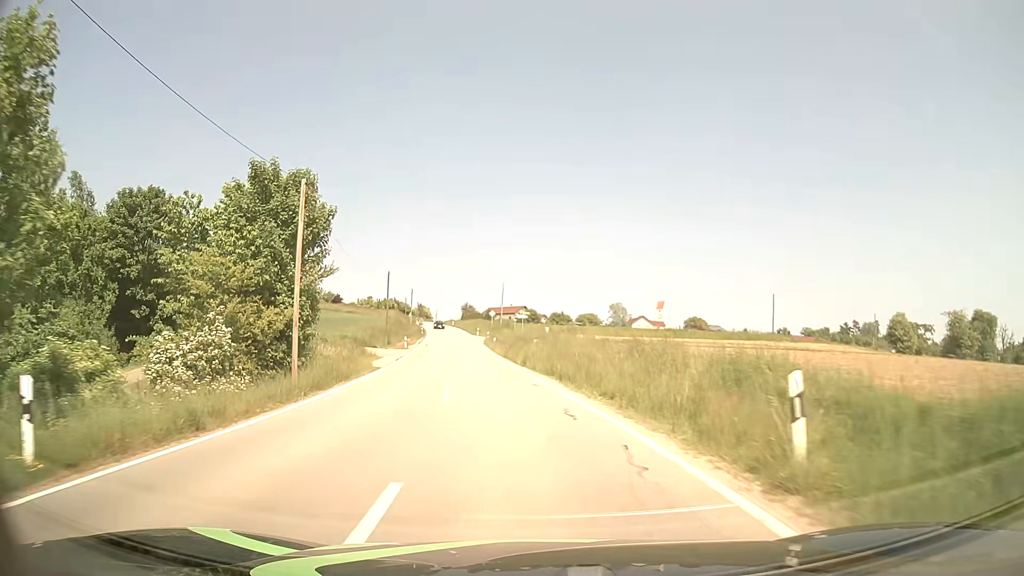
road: tertiary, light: Day
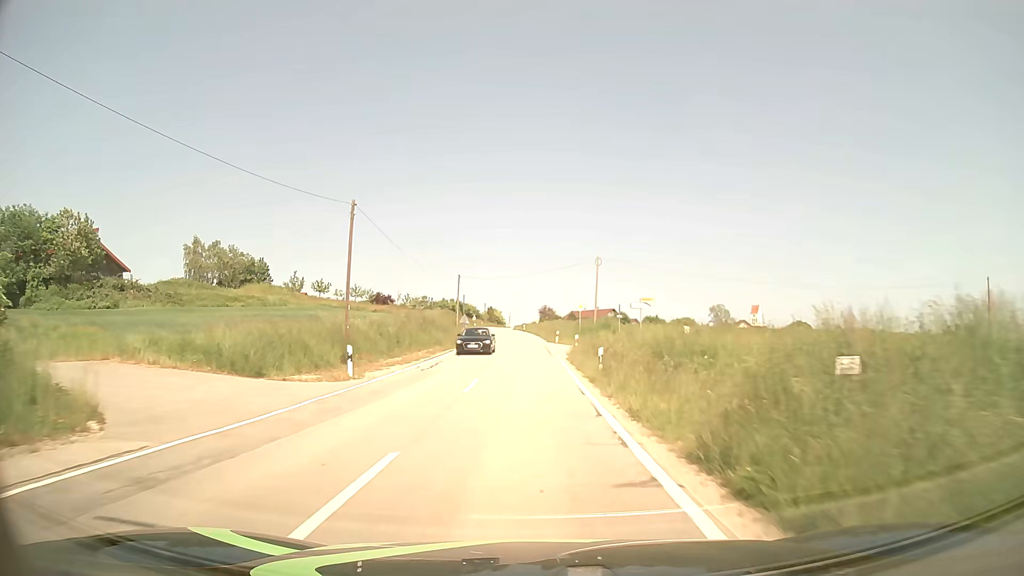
(-2.6, +35.4) m; -7°
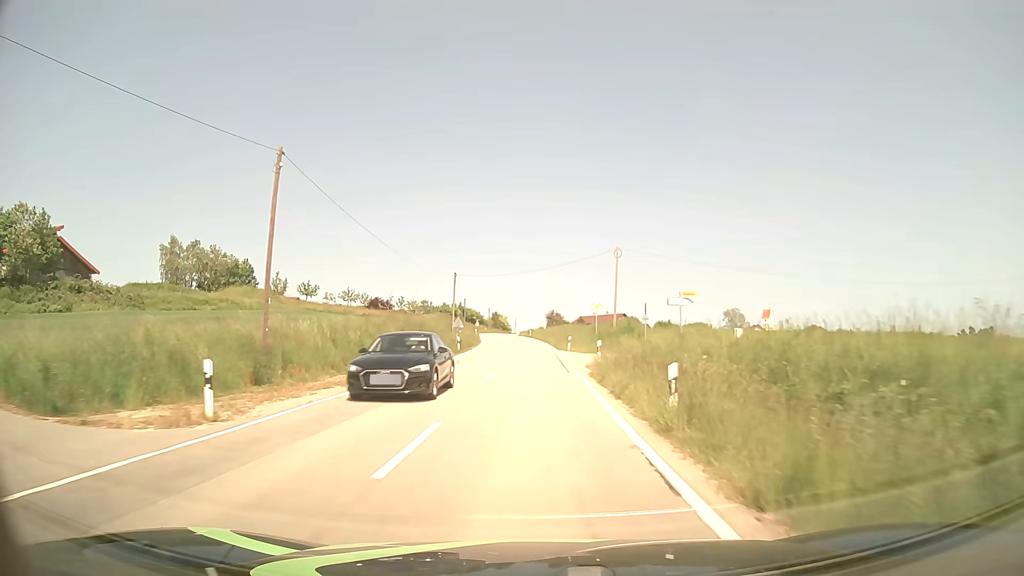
(0.0, +9.3) m; -1°
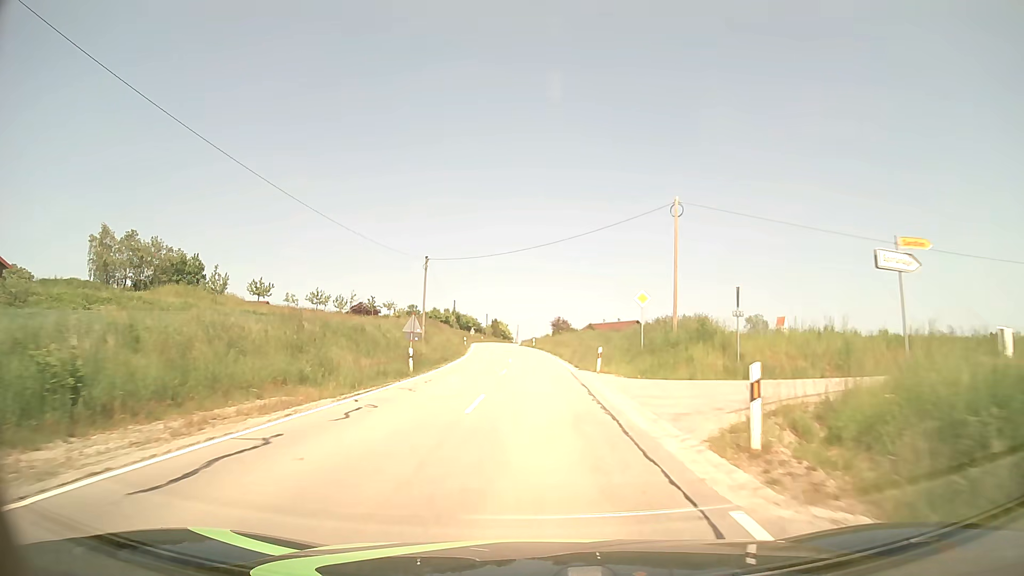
(0.0, +18.9) m; 0°
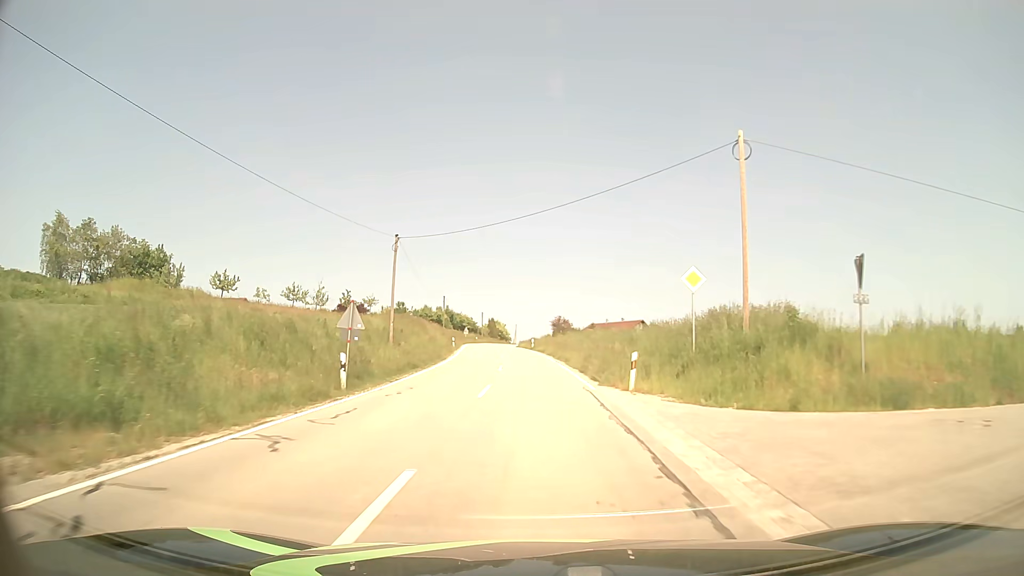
(0.0, +9.5) m; 0°
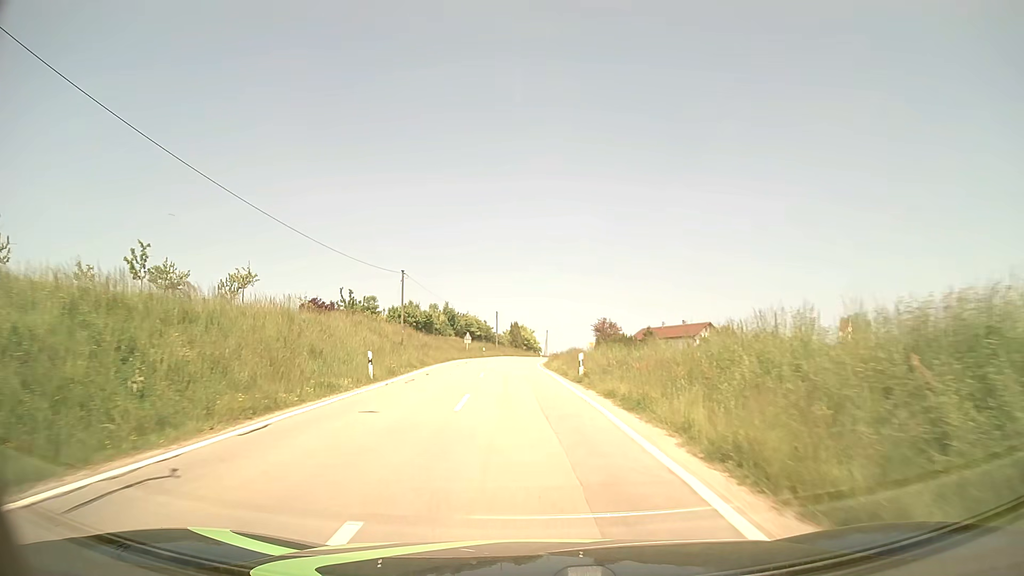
(-0.5, +38.7) m; -3°
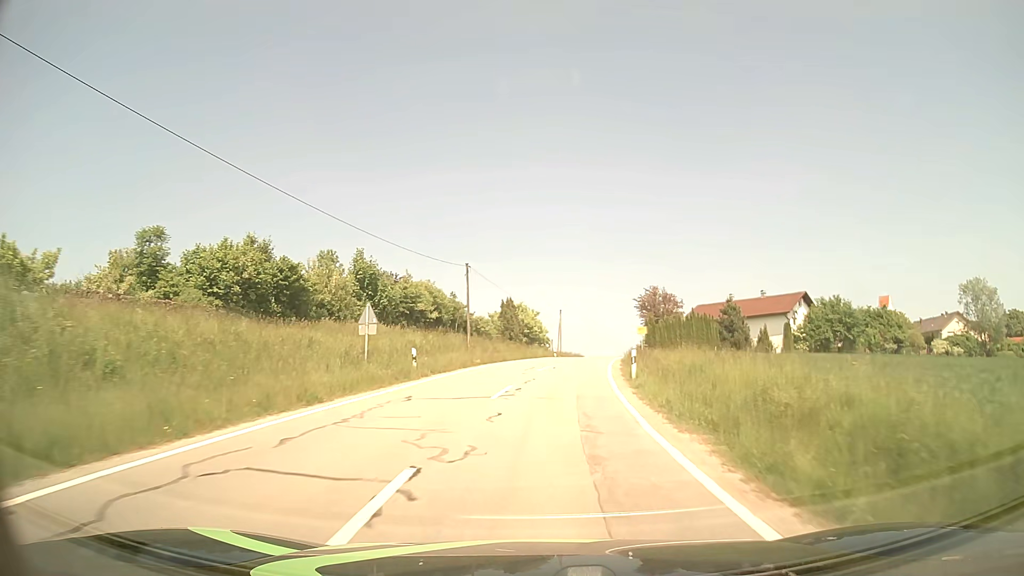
(-1.3, +46.9) m; +1°
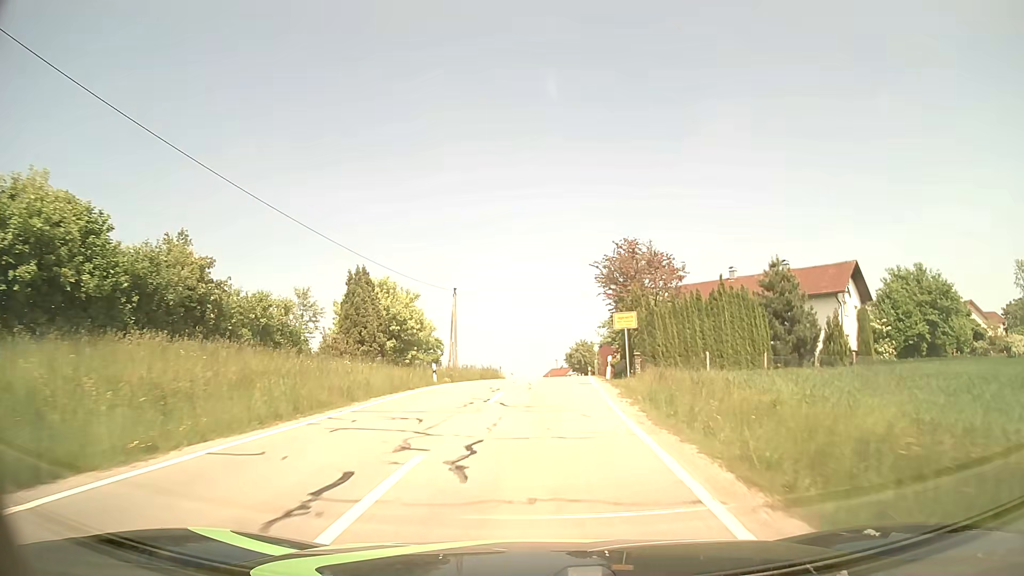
(+2.3, +34.5) m; +7°
(0, +10) (0, +20) (+1, +30) (+1, +40) (+2, +50) (+2, +60) (+2, +70) (+2, +80) (+1, +90) (0, +100) m
